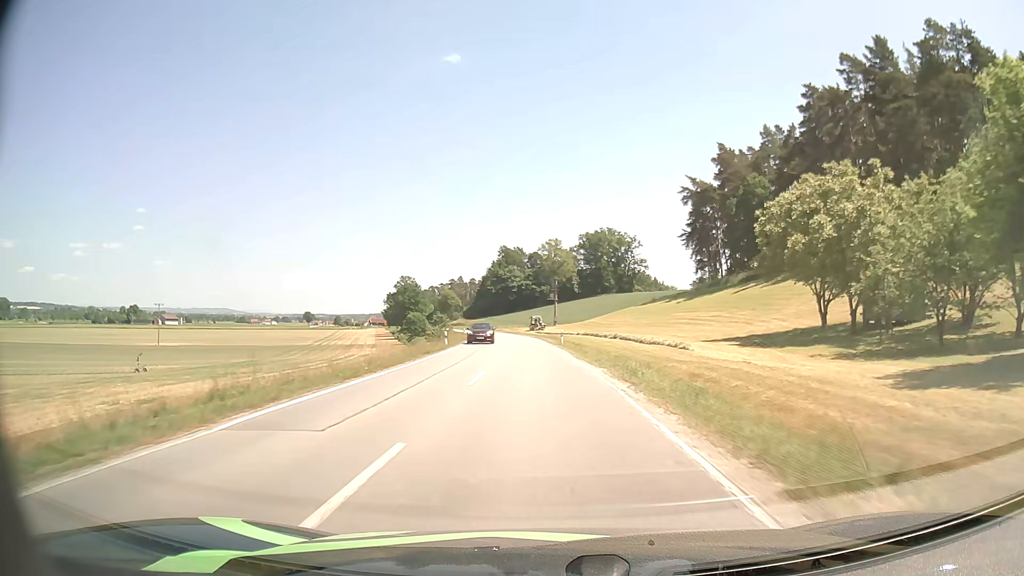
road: secondary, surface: asphalt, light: Day
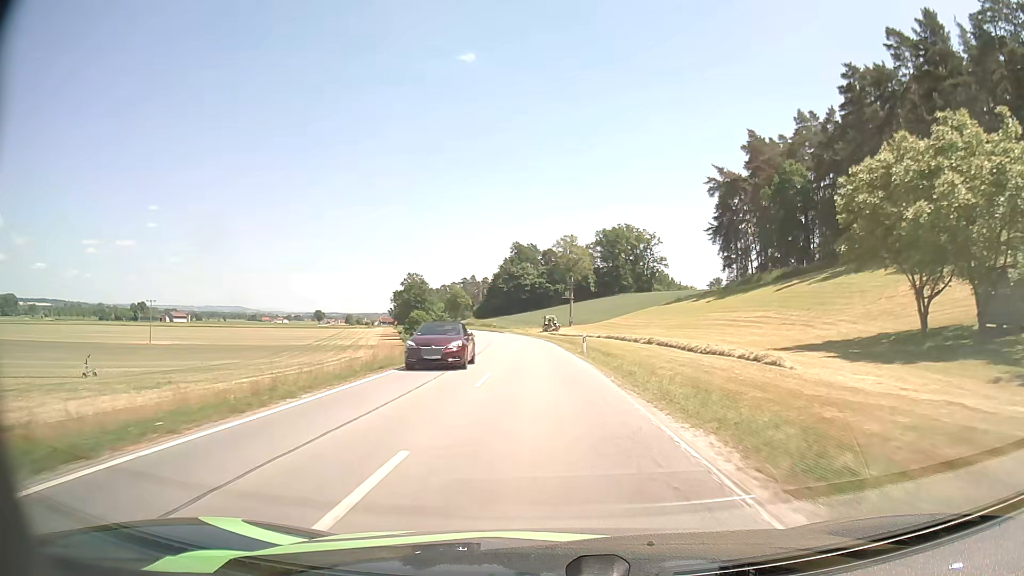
(-0.1, +11.7) m; -1°
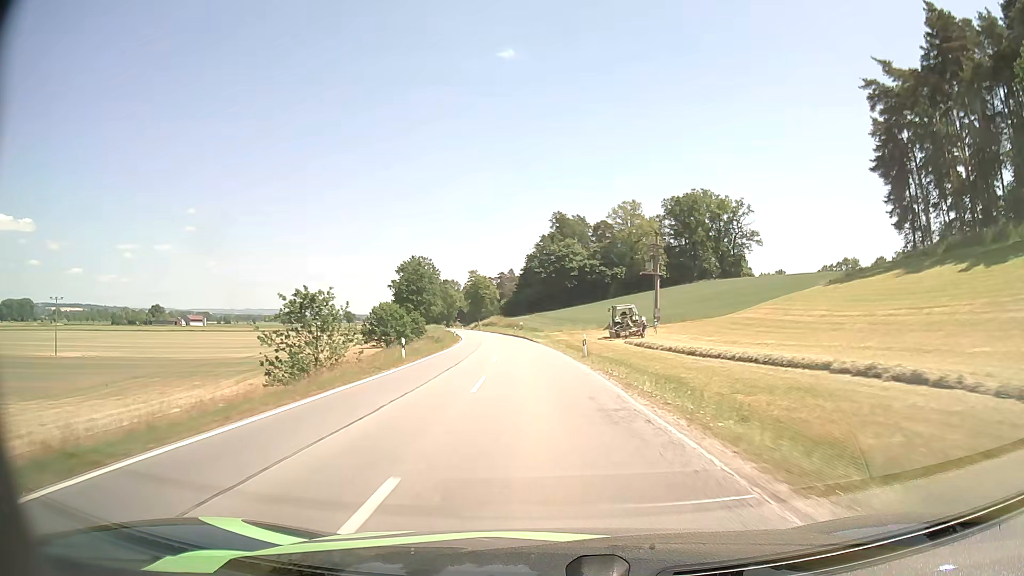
(-2.2, +59.0) m; -4°
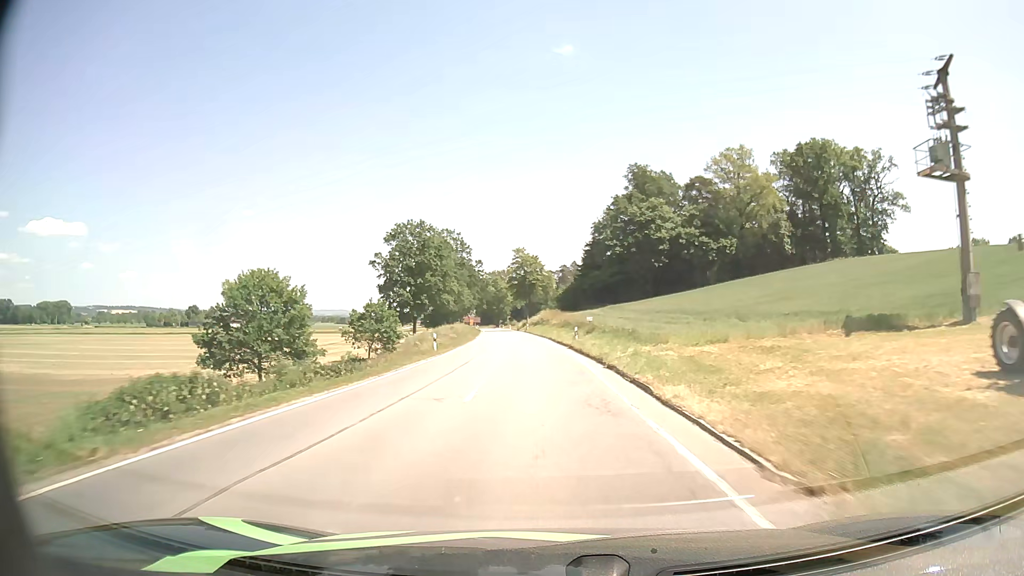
(-1.9, +47.9) m; -5°
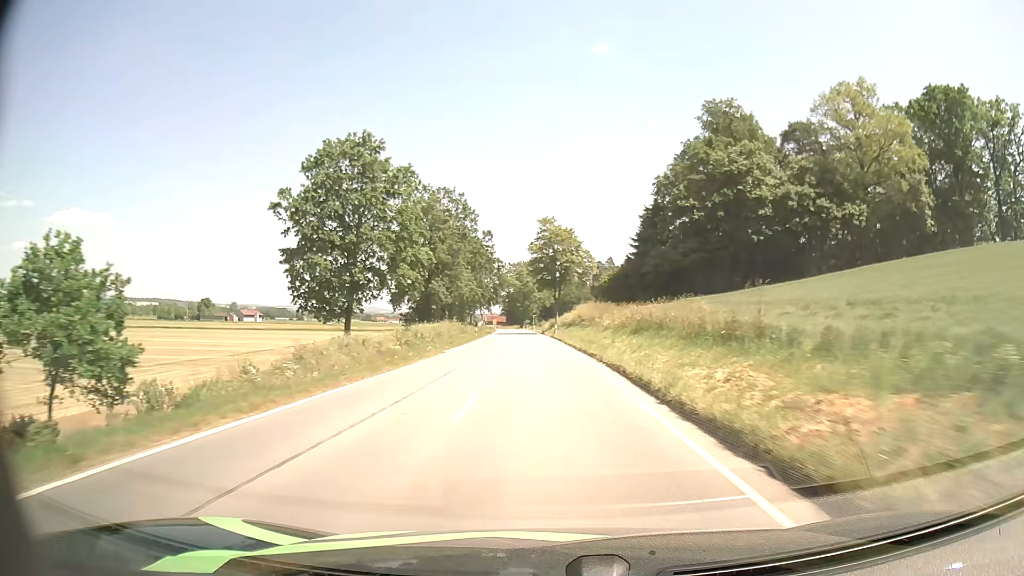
(-0.9, +36.2) m; -3°
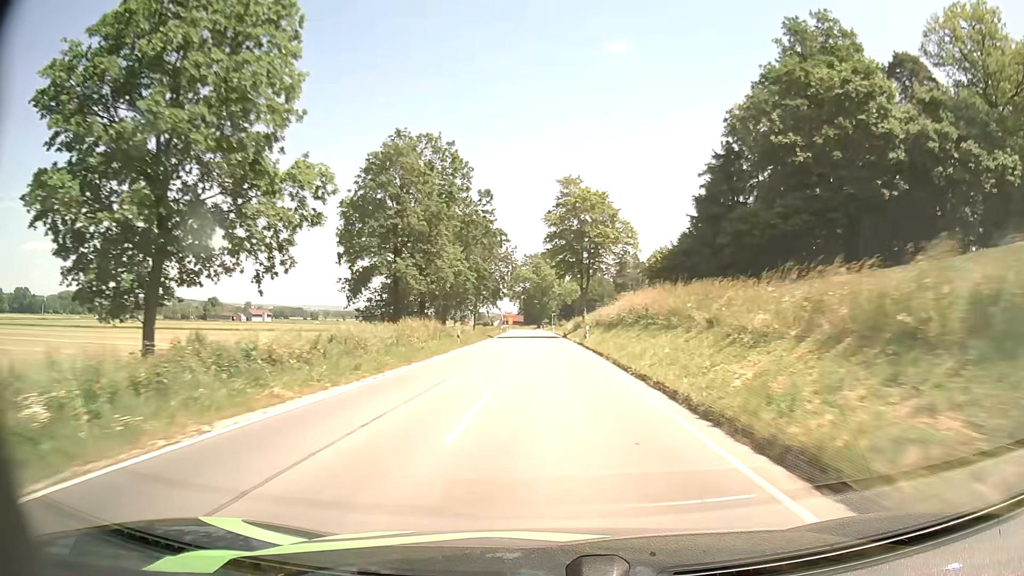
(-0.3, +24.6) m; -2°
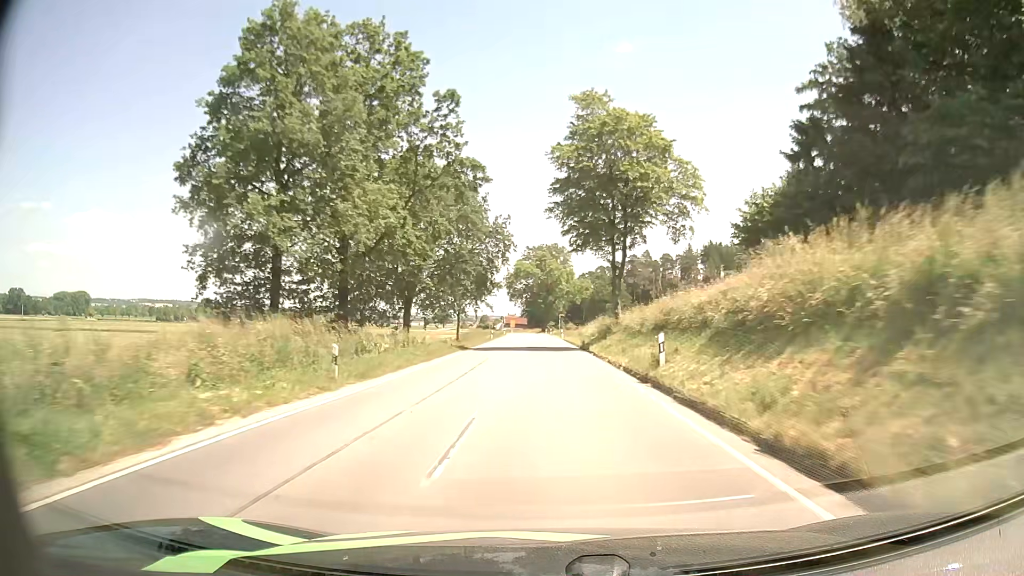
(-0.2, +24.7) m; 0°
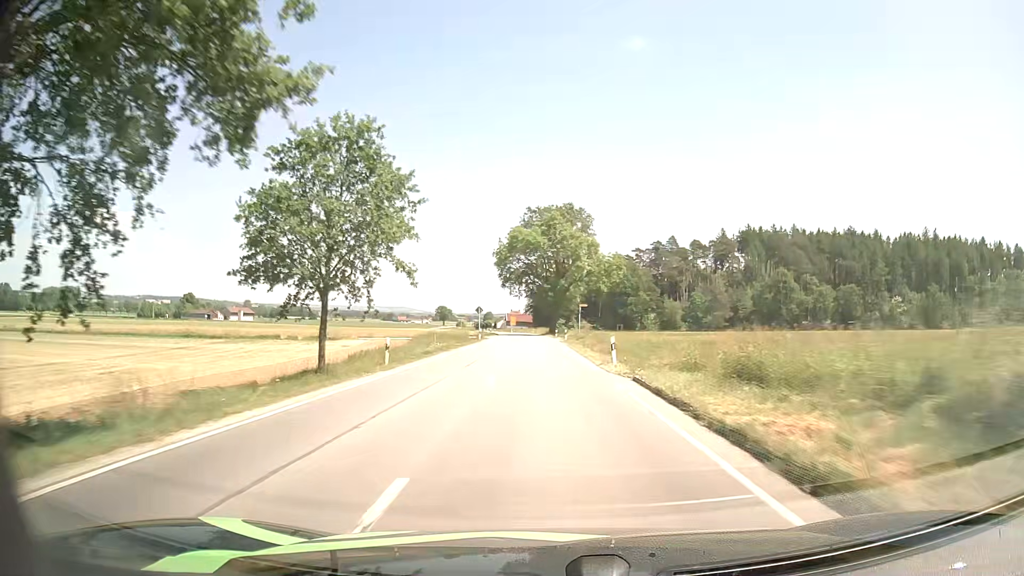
(-0.2, +49.8) m; -1°
(0, +10) (0, +20) (0, +30) (0, +40) (0, +50) (0, +60) (-1, +70) (-1, +80) (-2, +90) (-2, +100) m
